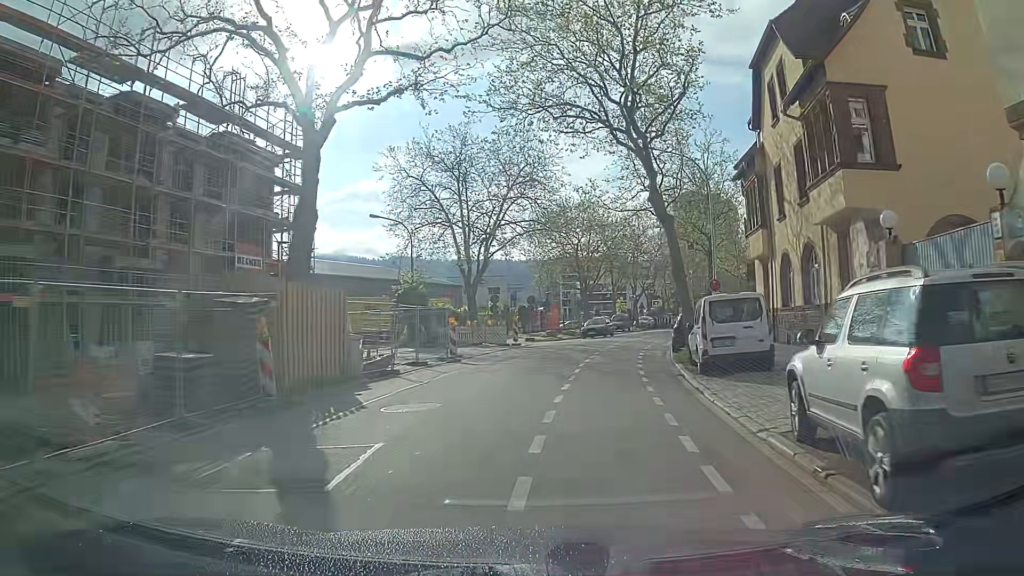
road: tertiary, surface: asphalt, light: Day
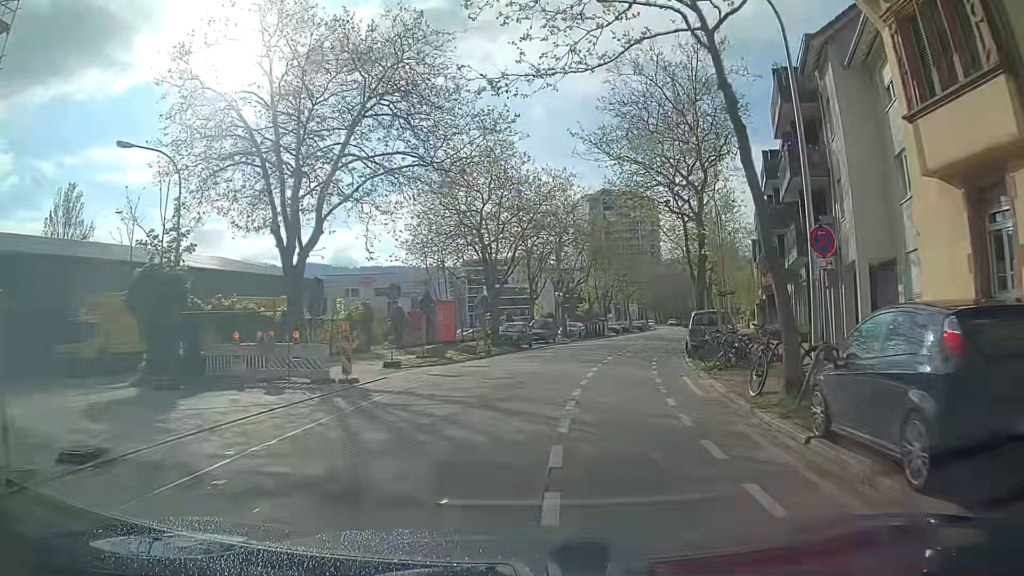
(+0.8, +20.4) m; +6°
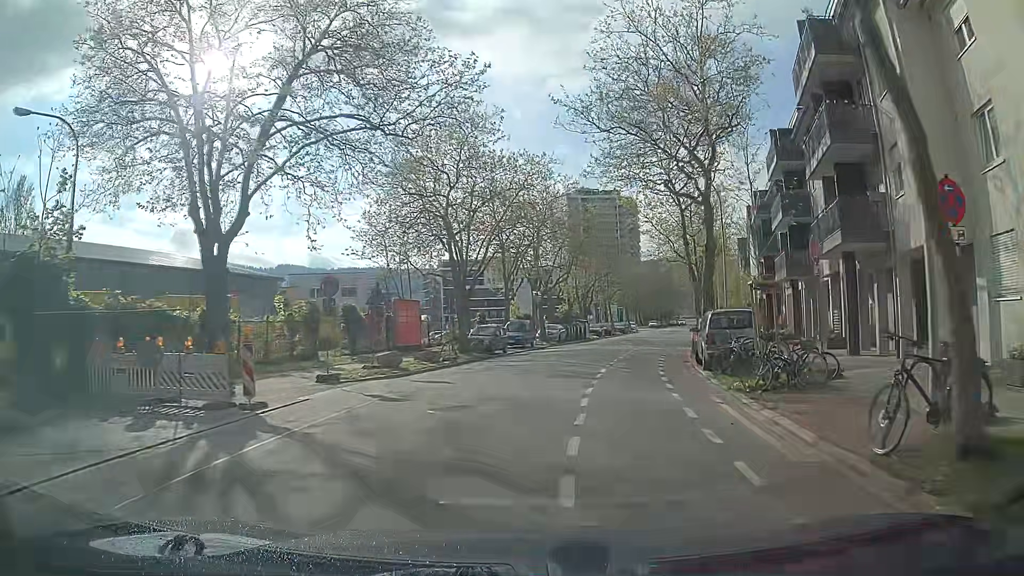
(+0.1, +5.2) m; +3°
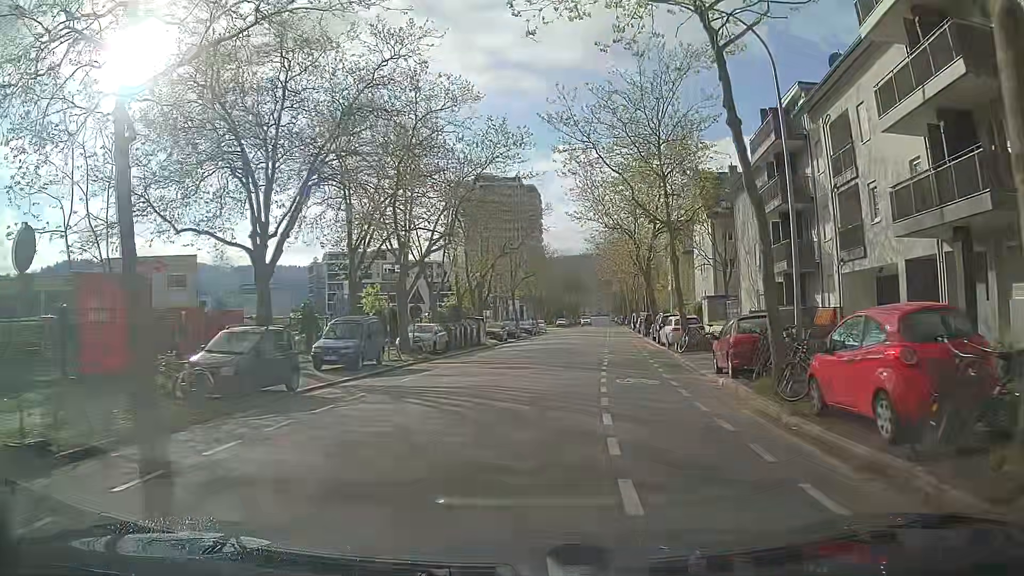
(+1.5, +21.1) m; +9°
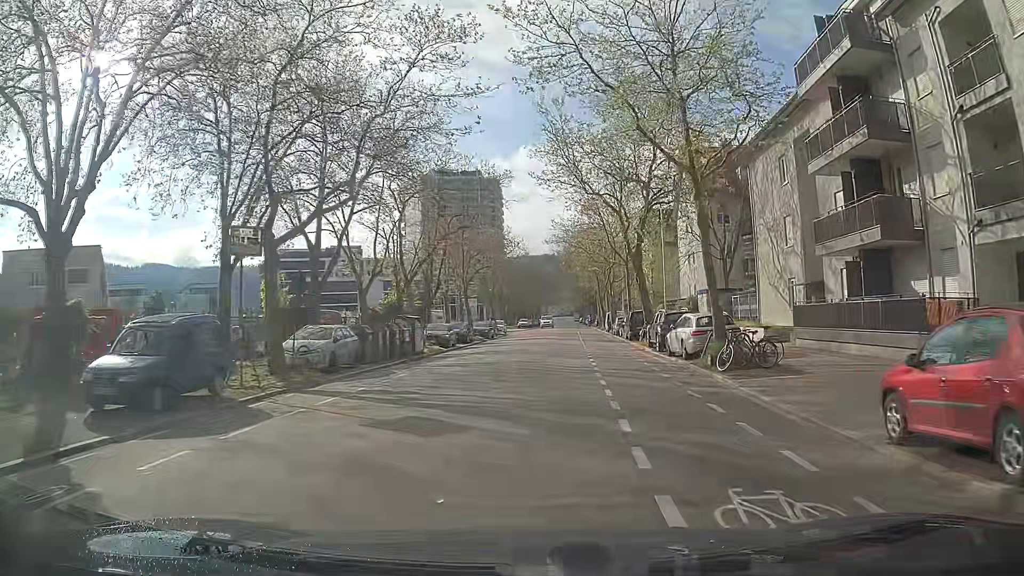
(+0.2, +10.9) m; +2°
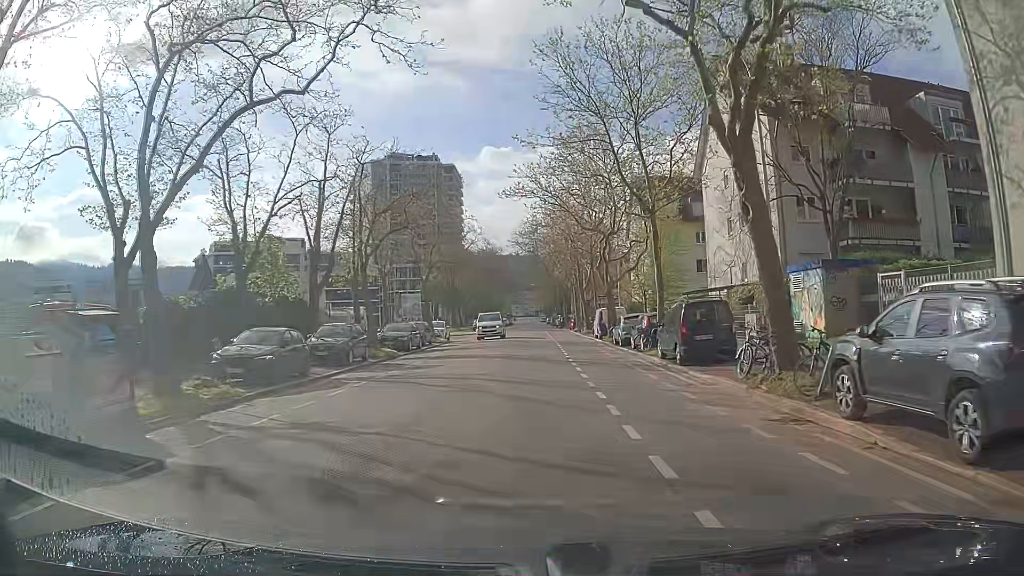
(+1.0, +22.5) m; +4°
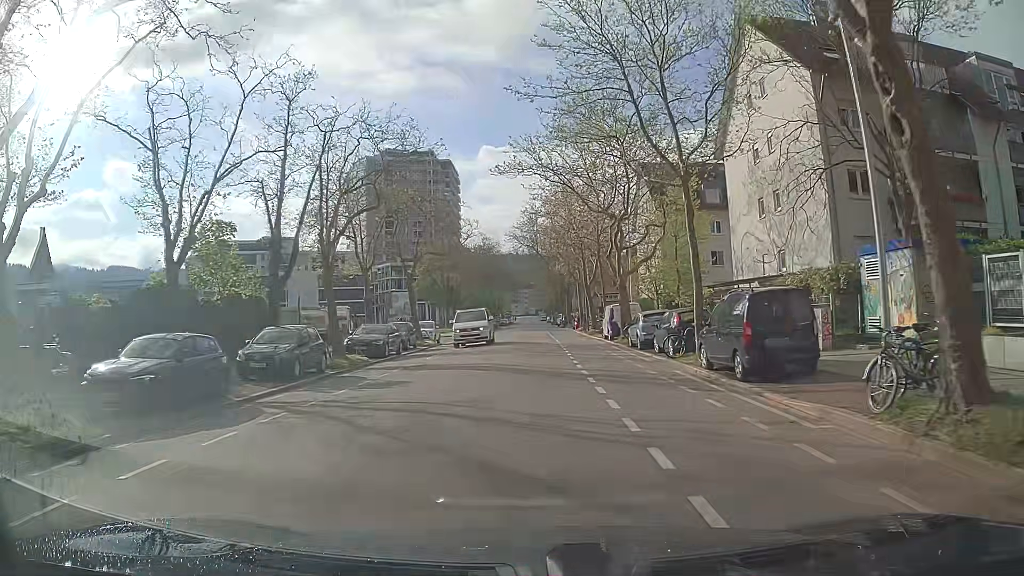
(0.0, +5.7) m; 0°
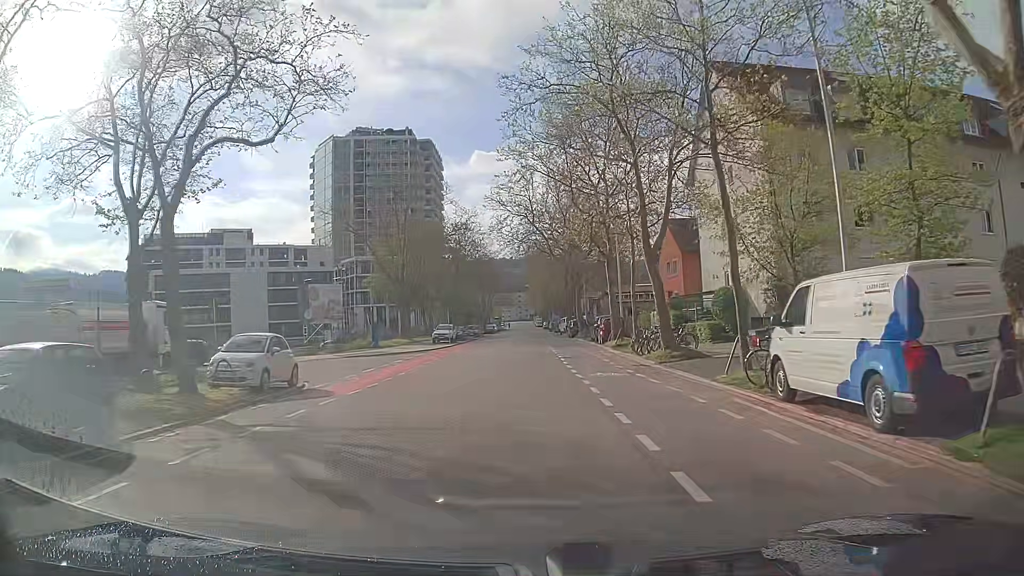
(-0.2, +29.1) m; -1°
(0, +10) (0, +20) (+1, +30) (+1, +40) (+1, +50) (+1, +60) (+1, +70) (+1, +80) (+1, +90) (+1, +100) m
